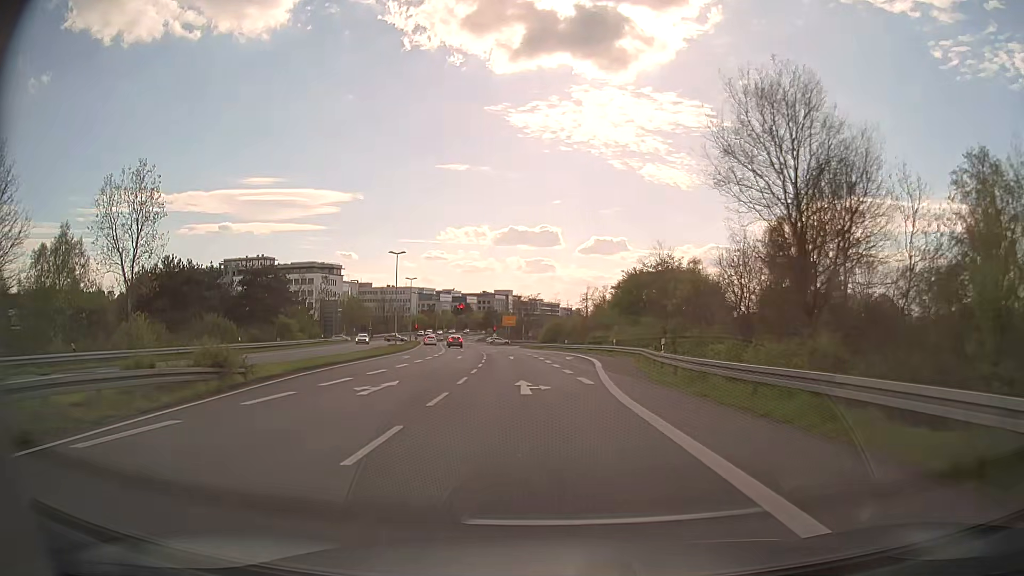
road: secondary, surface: asphalt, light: Day
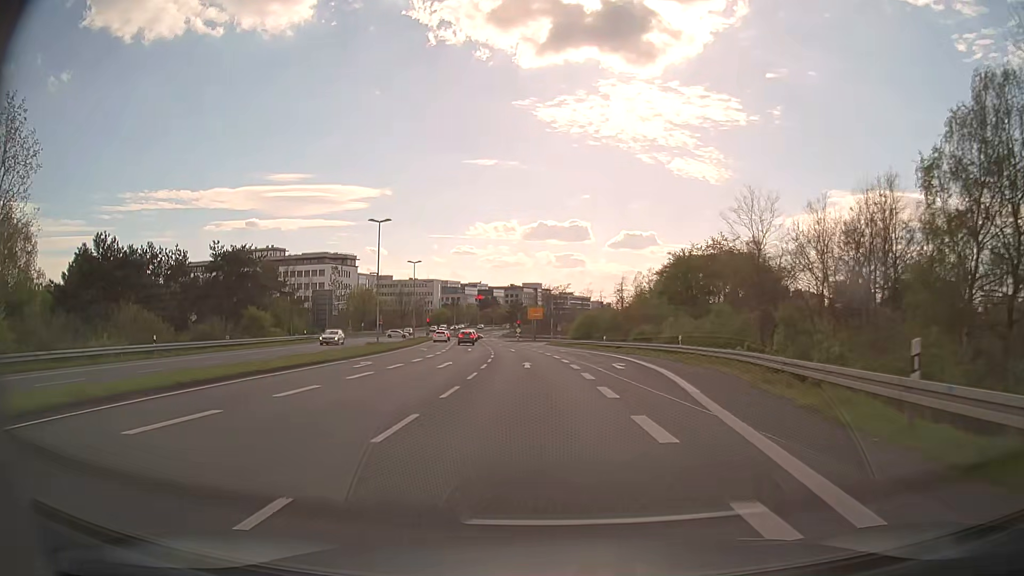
(-0.4, +16.7) m; -2°
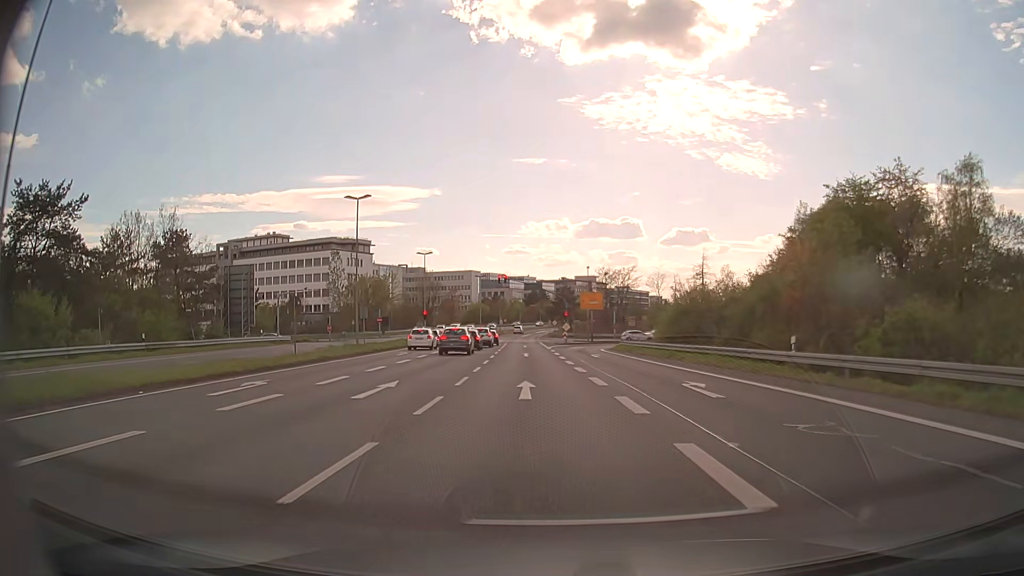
(-1.4, +38.9) m; -5°
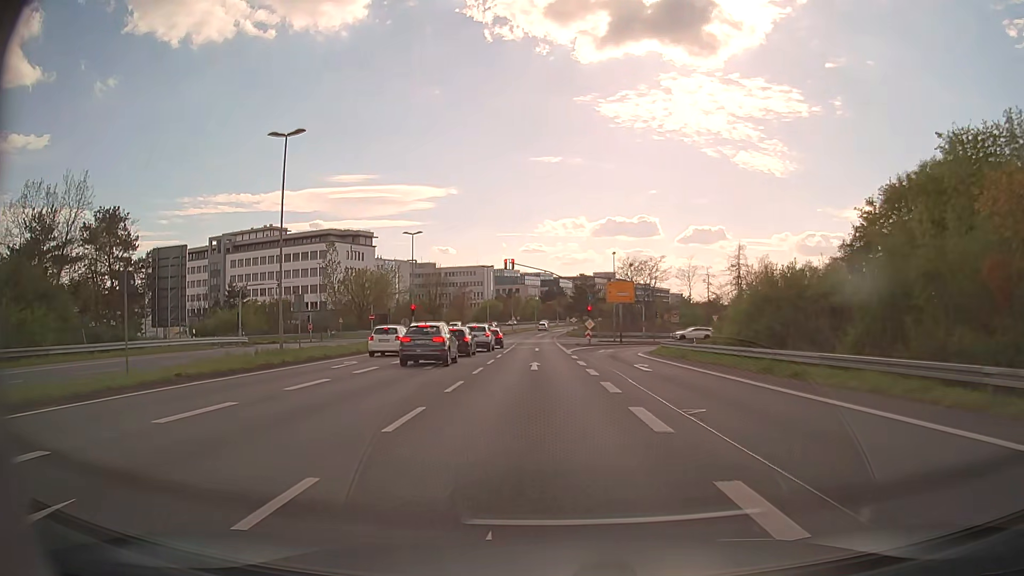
(-0.3, +14.0) m; -1°
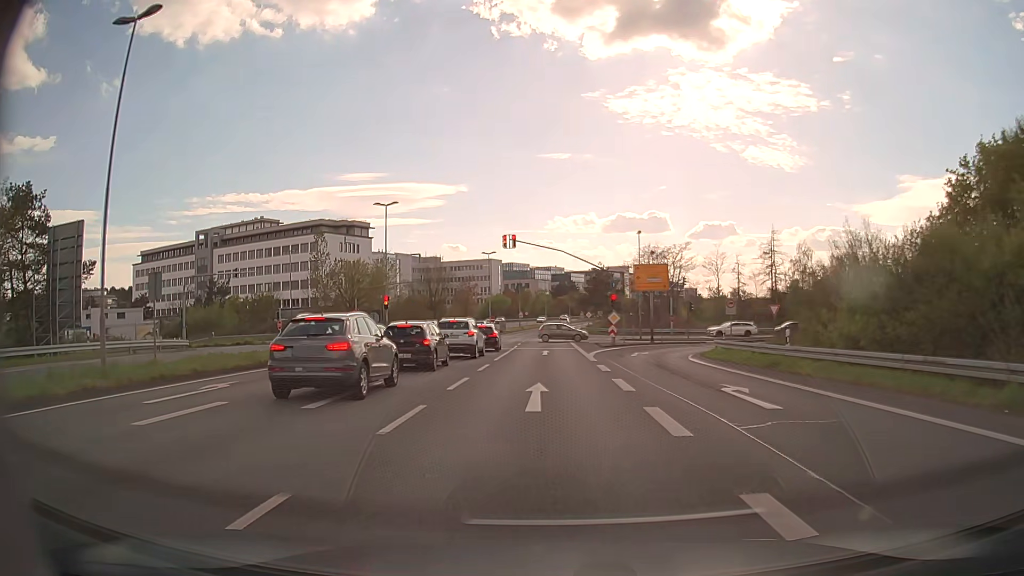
(-0.2, +12.5) m; -1°
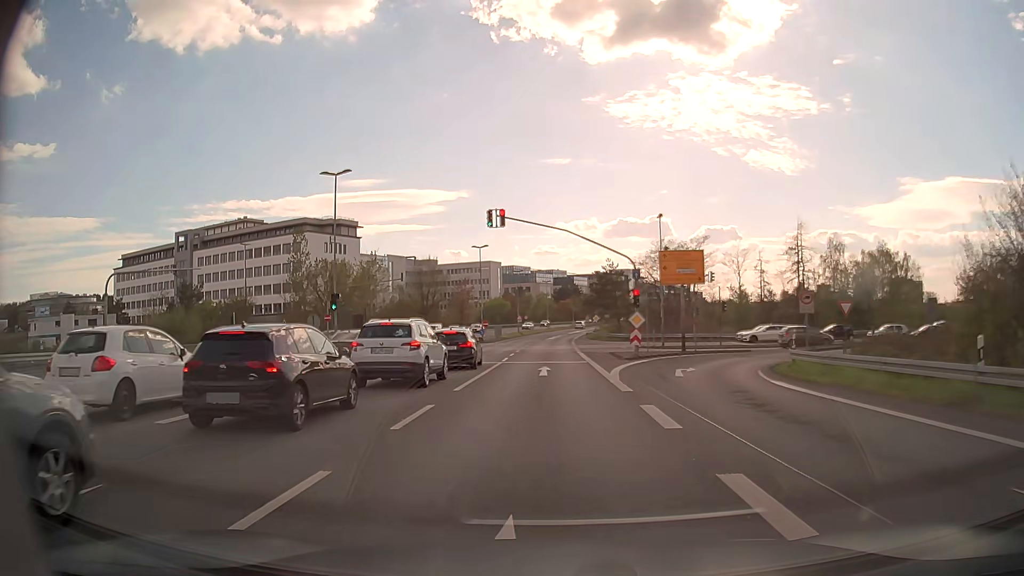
(-0.1, +10.9) m; 0°
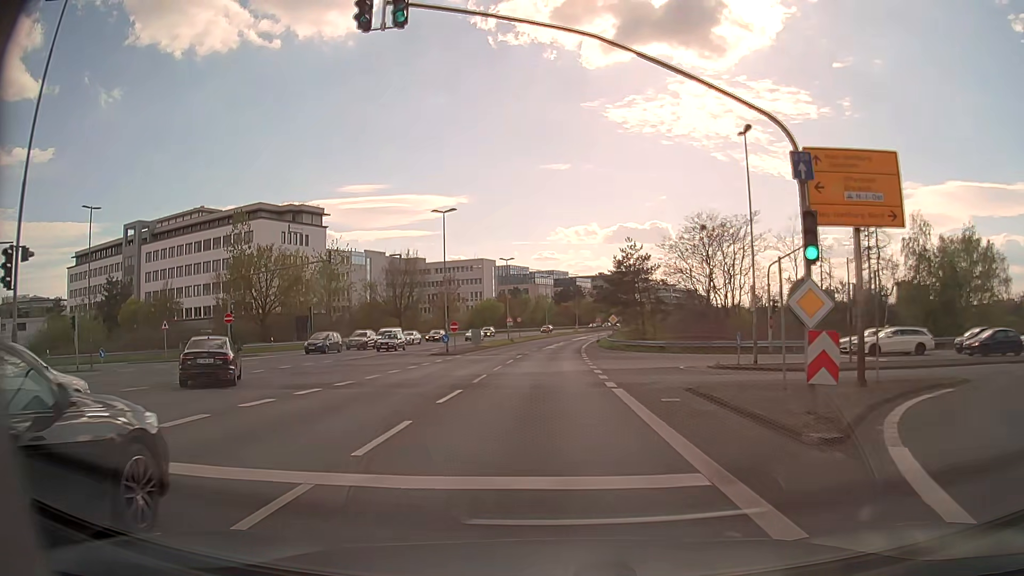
(0.0, +22.3) m; 0°
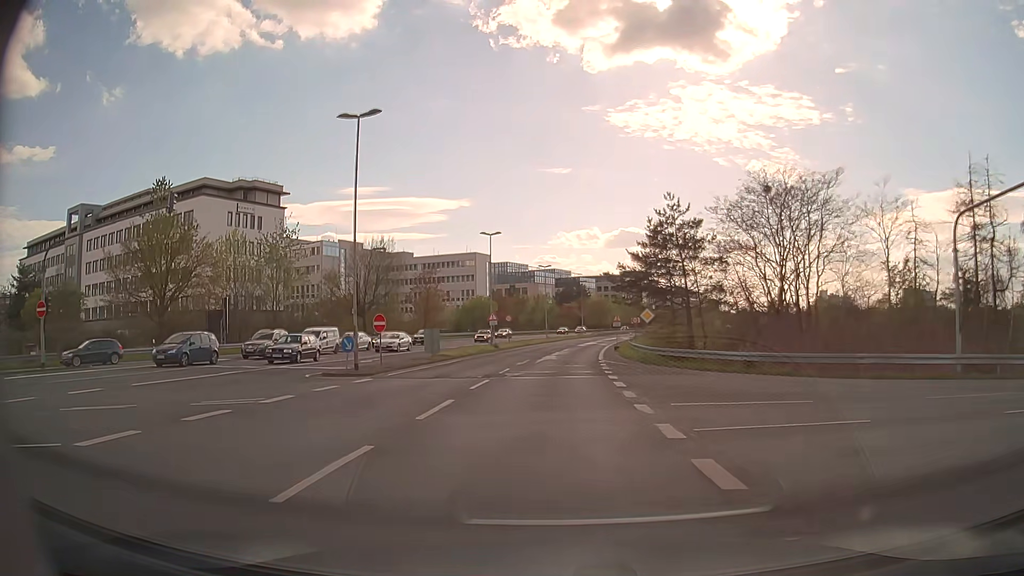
(0.0, +21.1) m; 0°
(0, +10) (0, +20) (0, +30) (+1, +40) (+2, +50) (+3, +60) (+4, +70) (+5, +80) (+6, +90) (+8, +100) m
